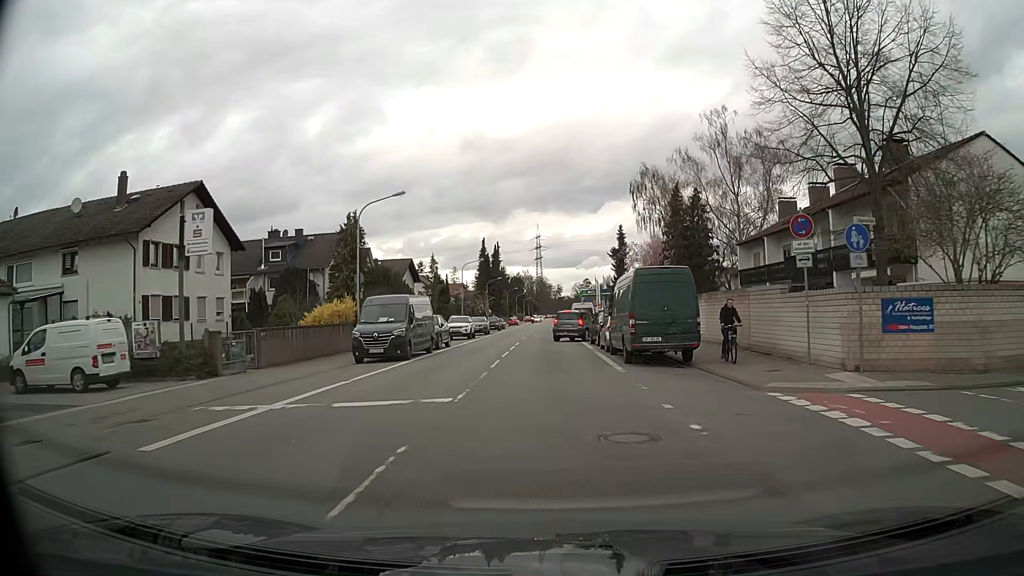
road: primary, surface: asphalt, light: Day
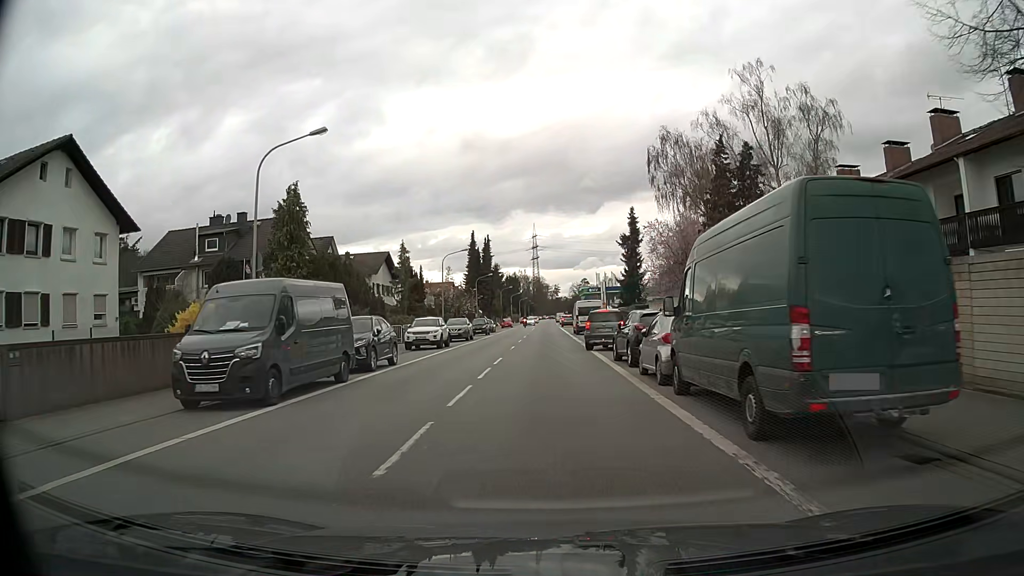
(0.0, +12.1) m; 0°
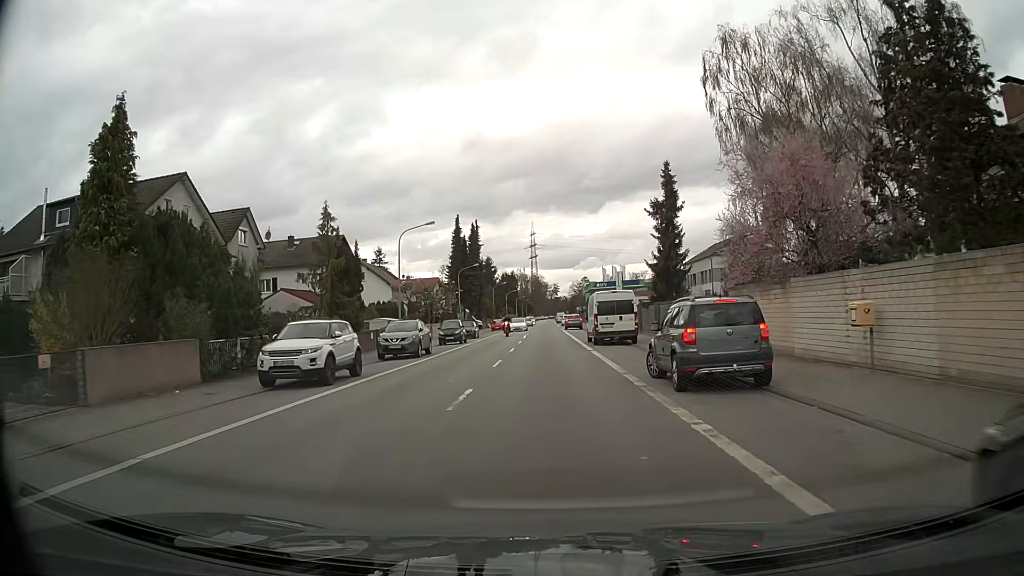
(0.0, +18.2) m; 0°
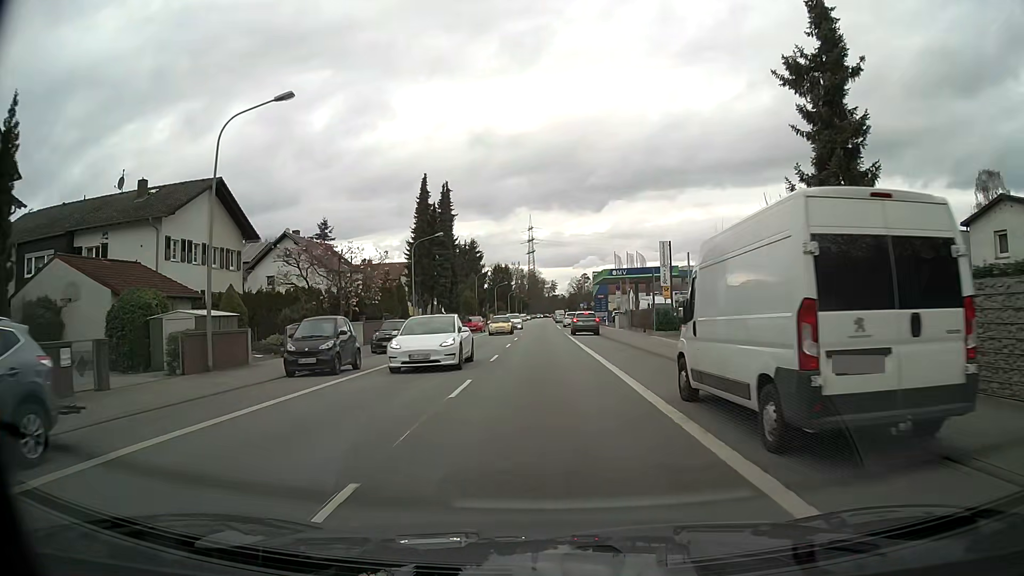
(+0.1, +25.4) m; +1°
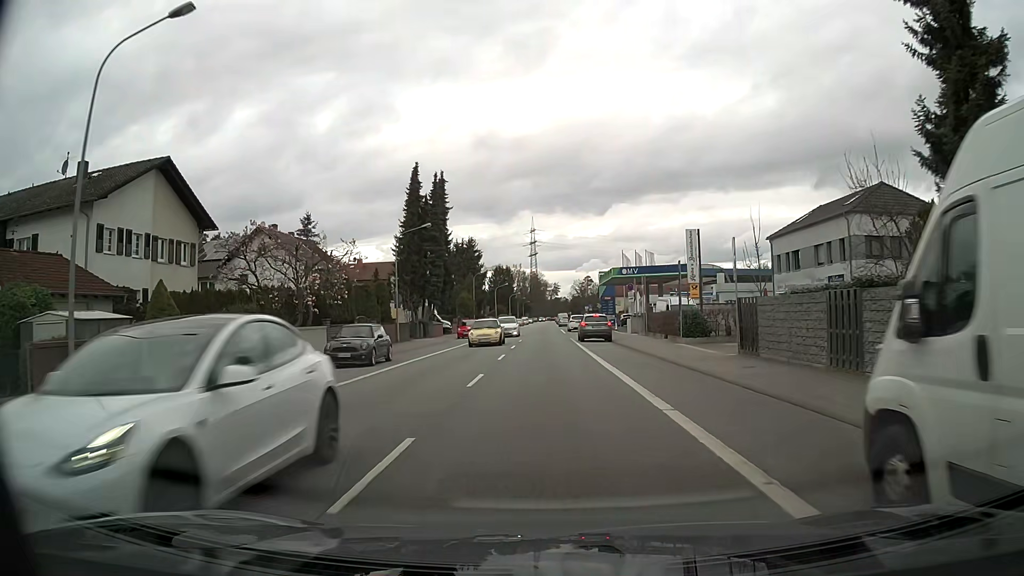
(0.0, +6.6) m; 0°
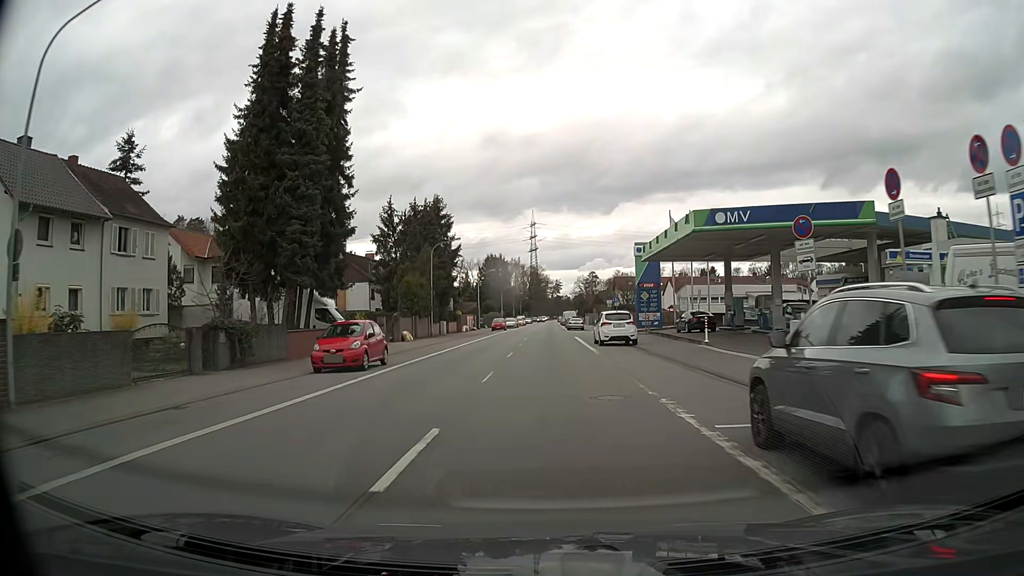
(-0.2, +34.4) m; 0°
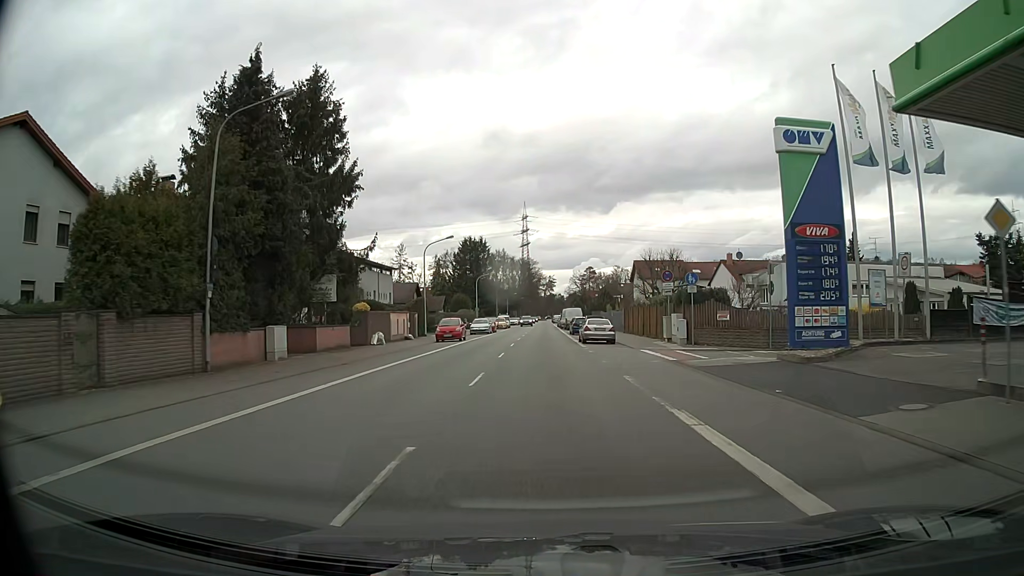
(+0.2, +36.2) m; +1°
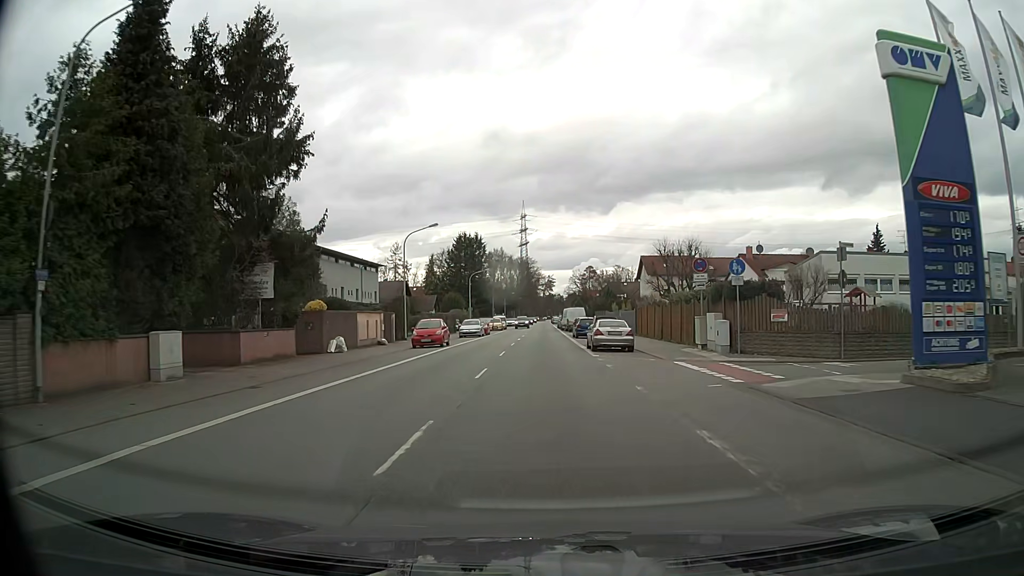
(0.0, +7.4) m; 0°
(0, +10) (0, +20) (0, +30) (0, +40) (0, +50) (0, +60) (0, +70) (+1, +80) (+1, +90) (+1, +100) m
